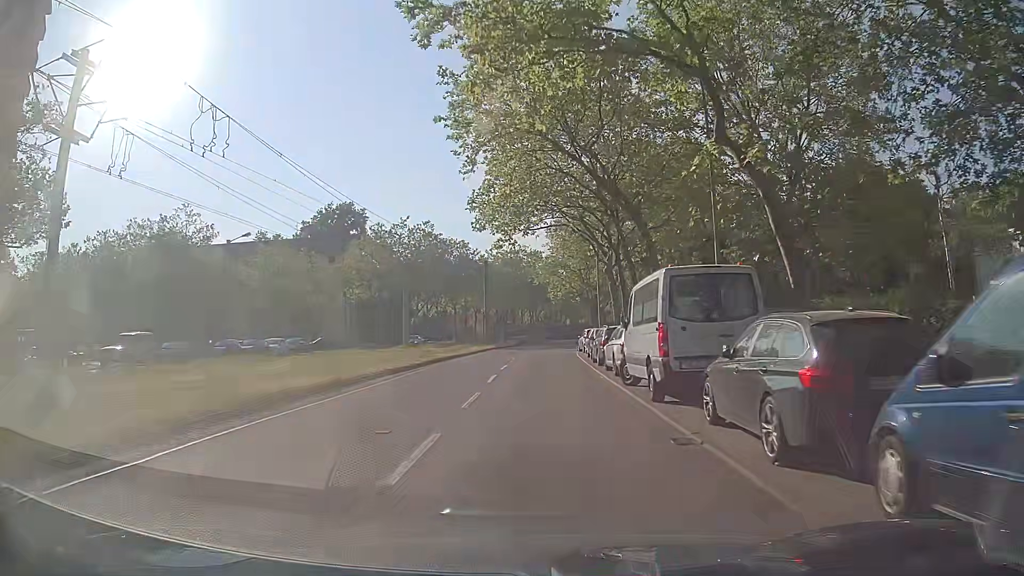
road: tertiary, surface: asphalt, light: Day
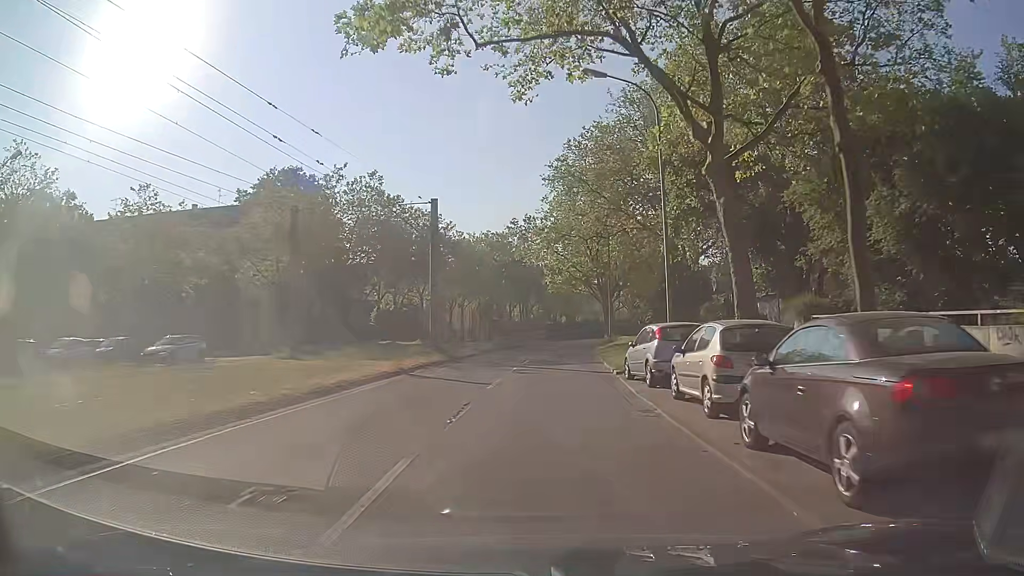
(+0.4, +26.7) m; +1°
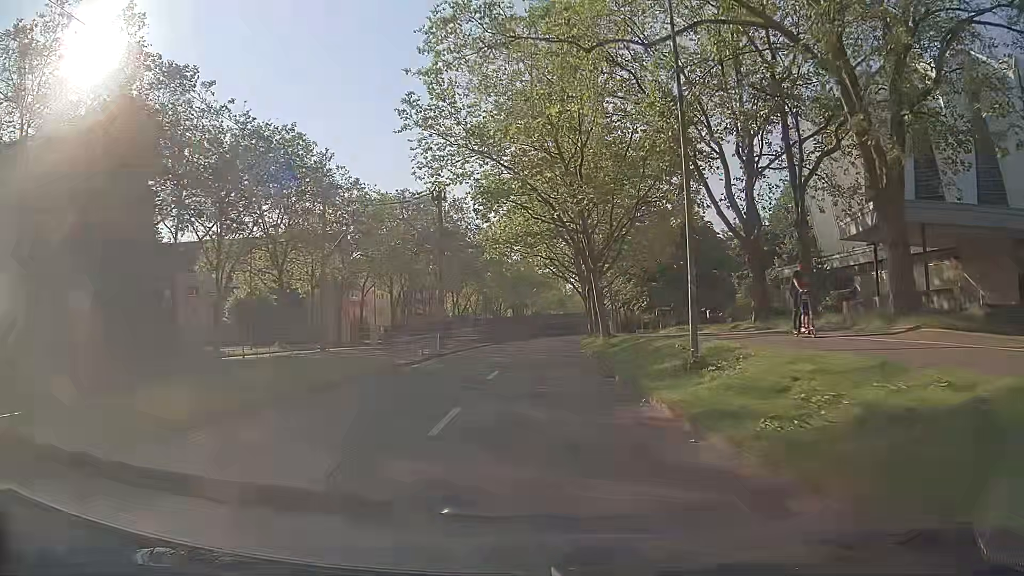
(+1.0, +35.4) m; +5°
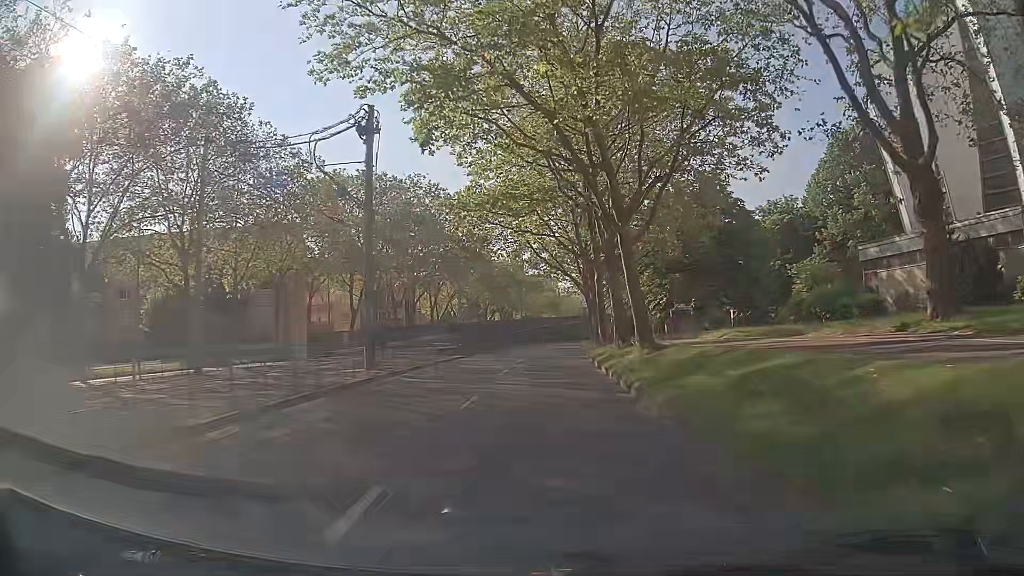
(+0.1, +14.6) m; 0°
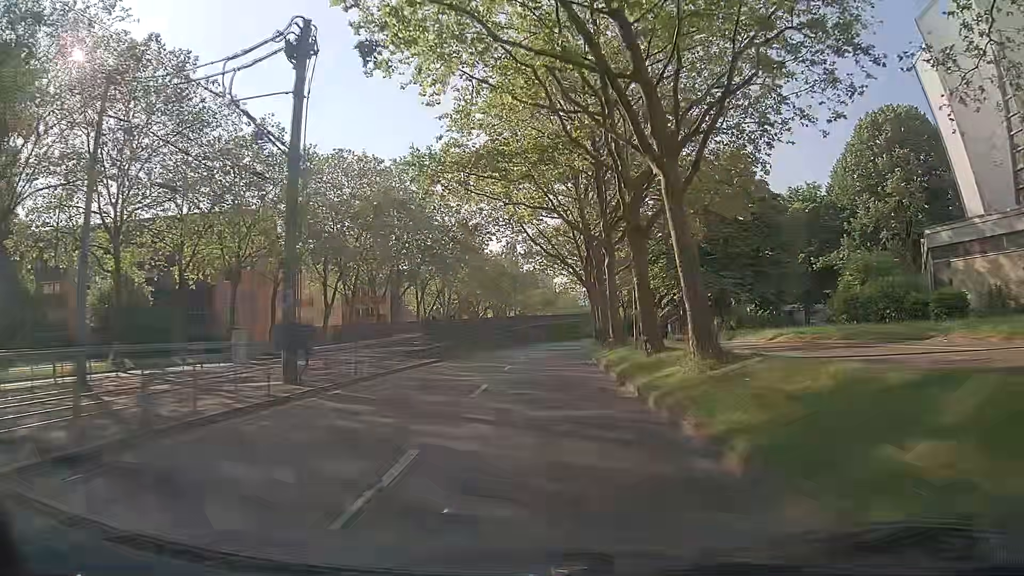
(+0.1, +7.4) m; +1°
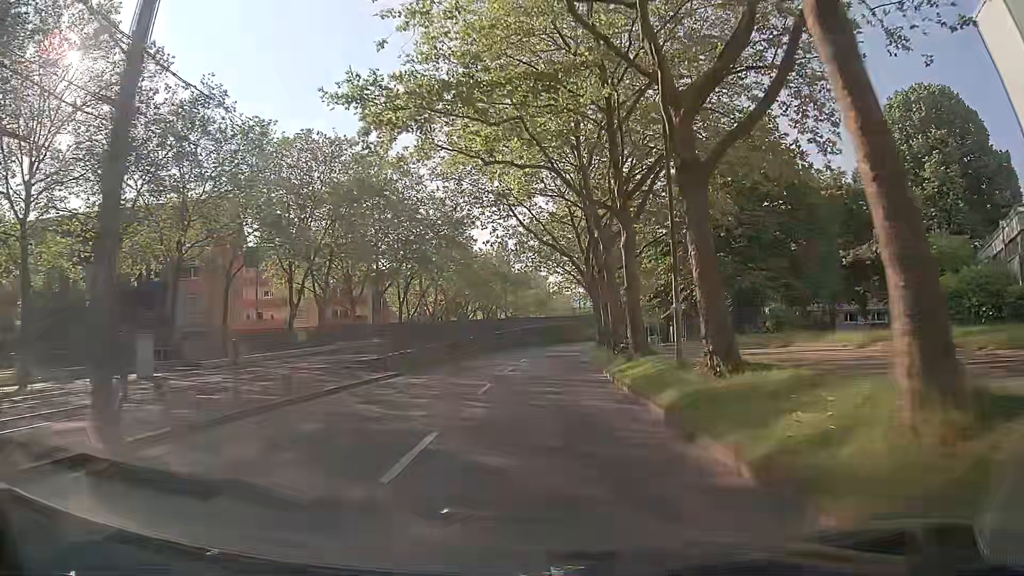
(0.0, +7.4) m; +1°
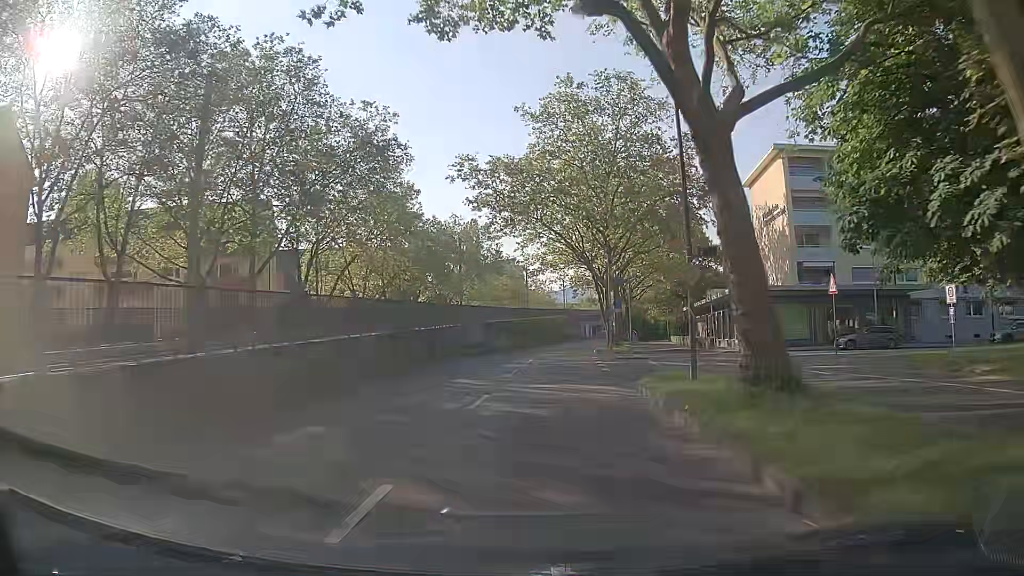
(+0.5, +29.9) m; +2°
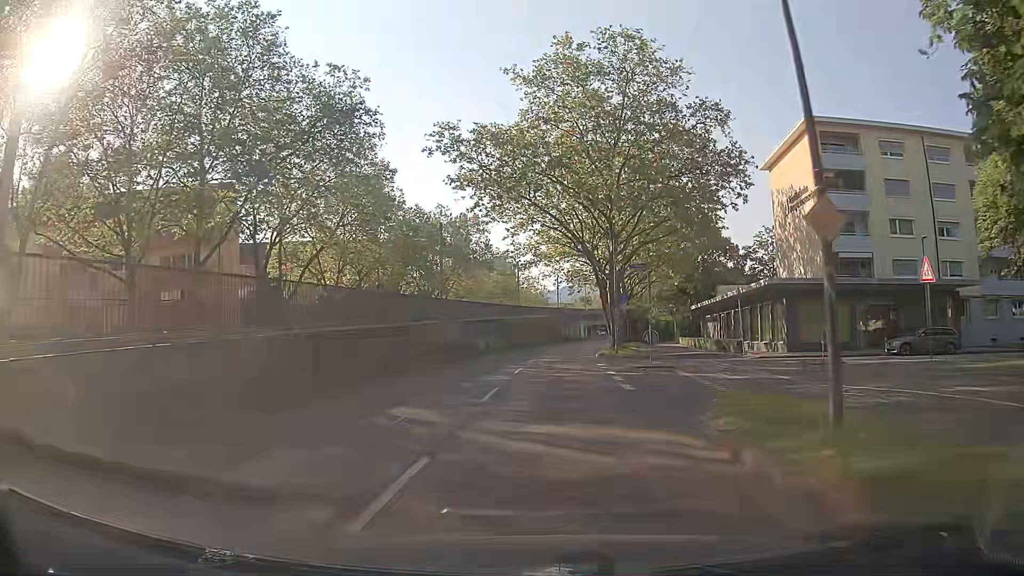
(+0.1, +7.5) m; 0°
(0, +10) (+1, +20) (+1, +30) (+2, +40) (+3, +50) (+5, +60) (+6, +70) (+8, +79) (+10, +89) (+12, +99) m
